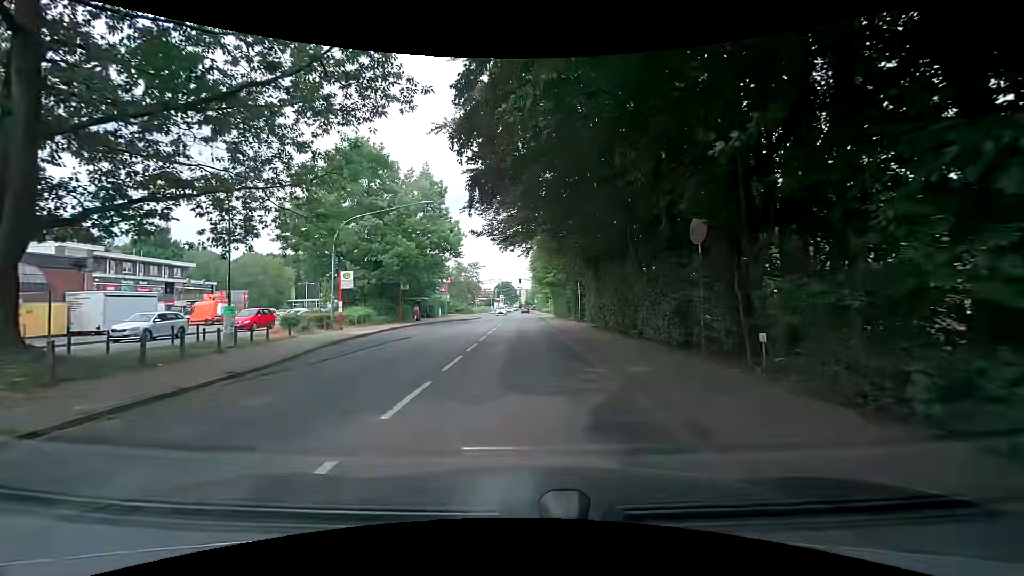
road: secondary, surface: asphalt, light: Day
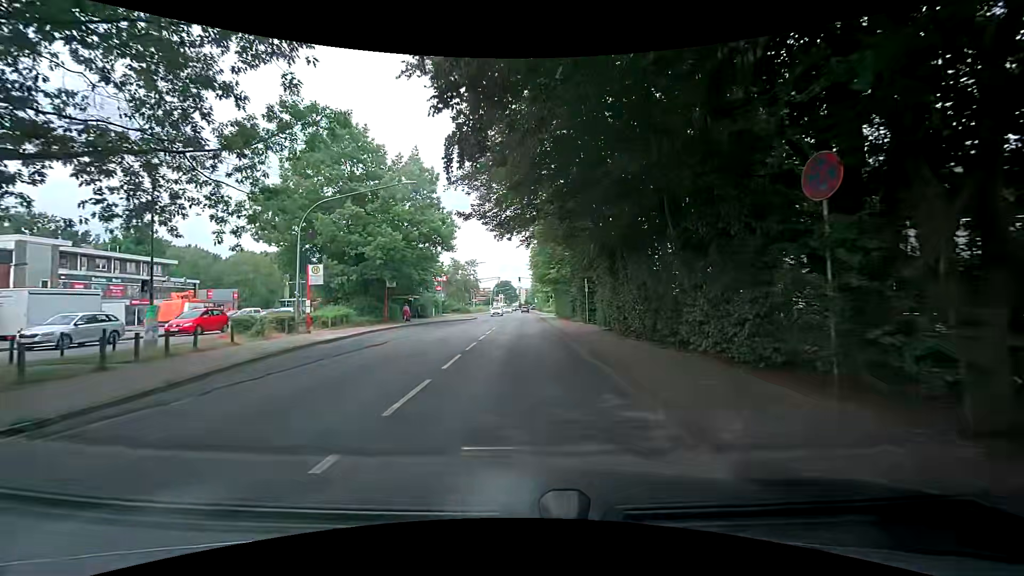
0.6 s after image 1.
(0.0, +4.4) m; 0°
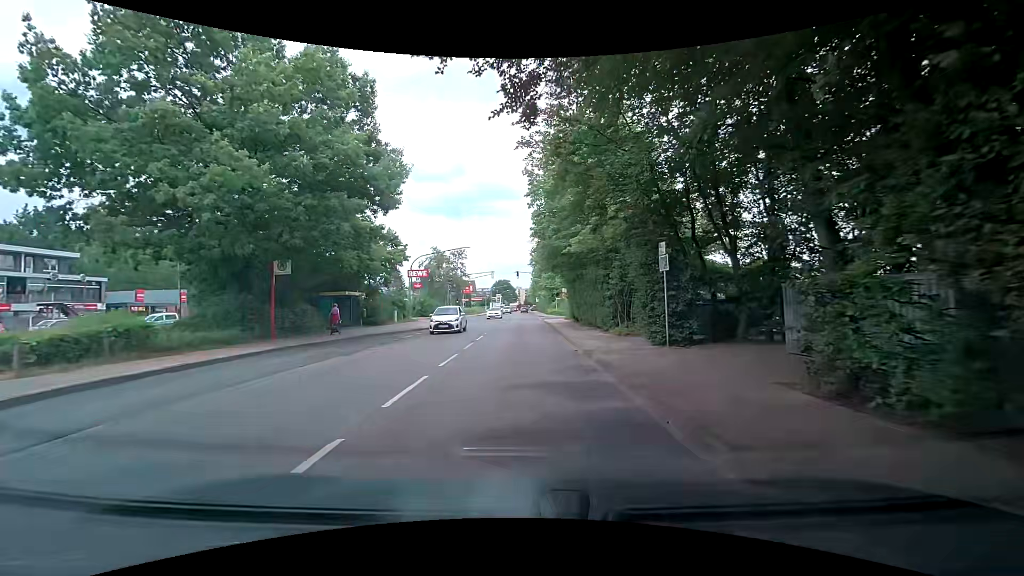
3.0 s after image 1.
(+0.2, +17.9) m; +2°
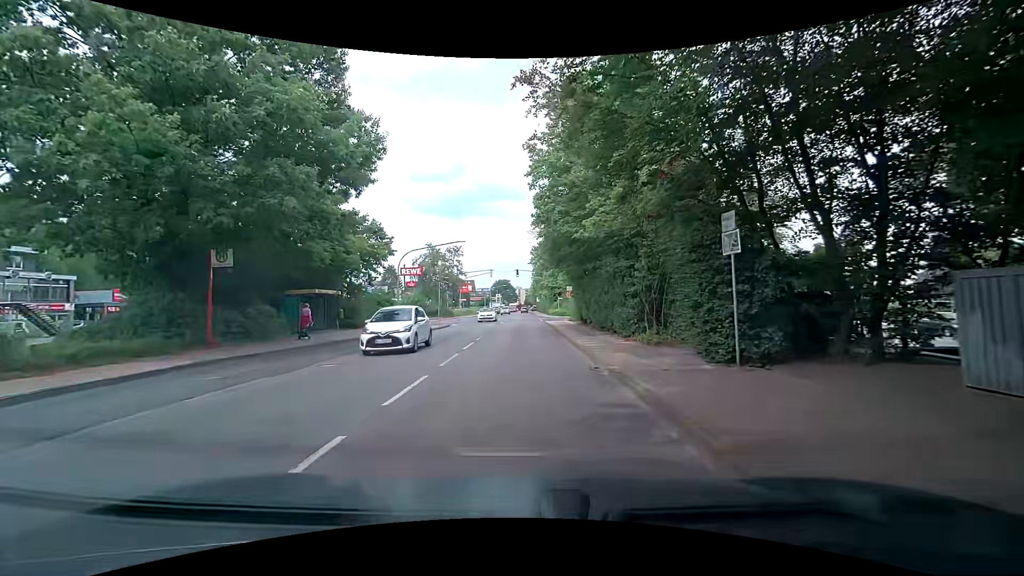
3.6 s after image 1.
(-0.1, +4.5) m; -2°
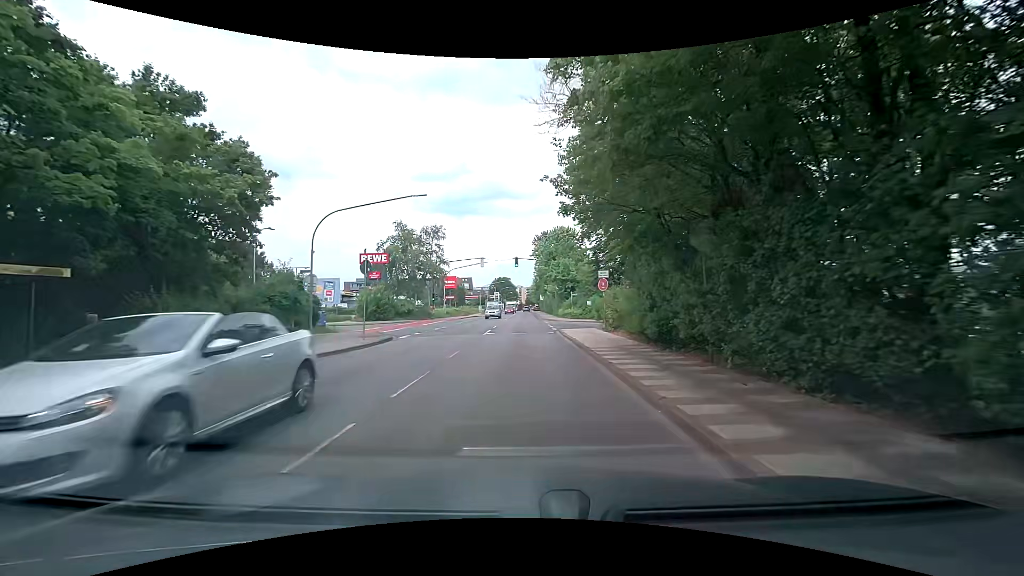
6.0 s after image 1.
(+0.2, +17.9) m; -1°
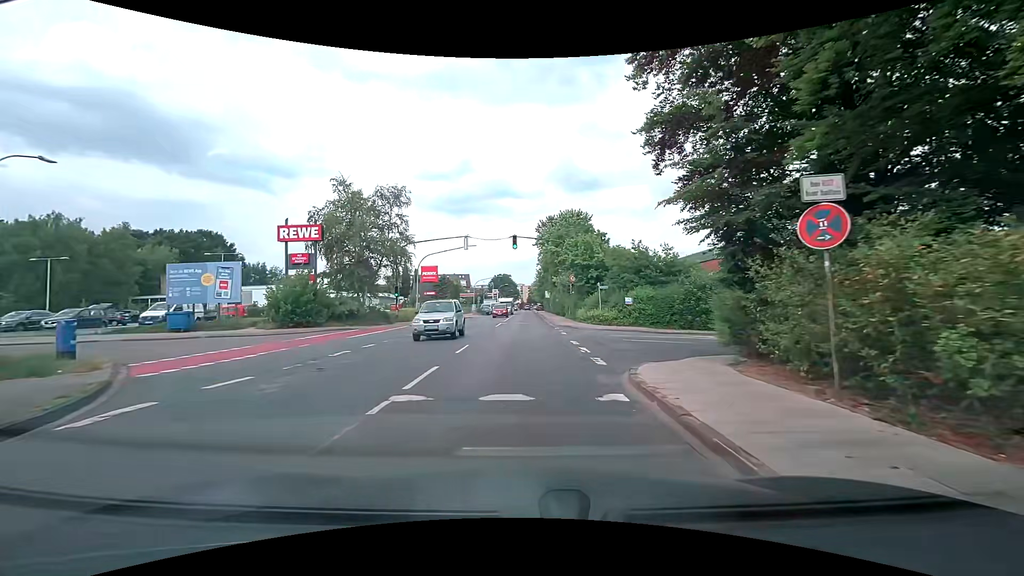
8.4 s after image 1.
(+0.2, +17.9) m; 0°
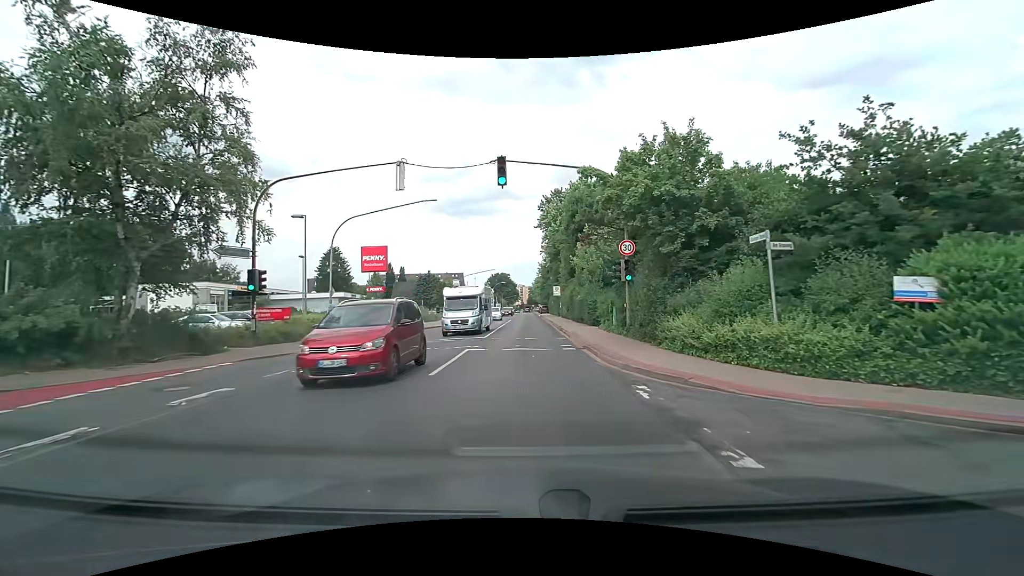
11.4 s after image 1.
(+0.2, +22.4) m; 0°
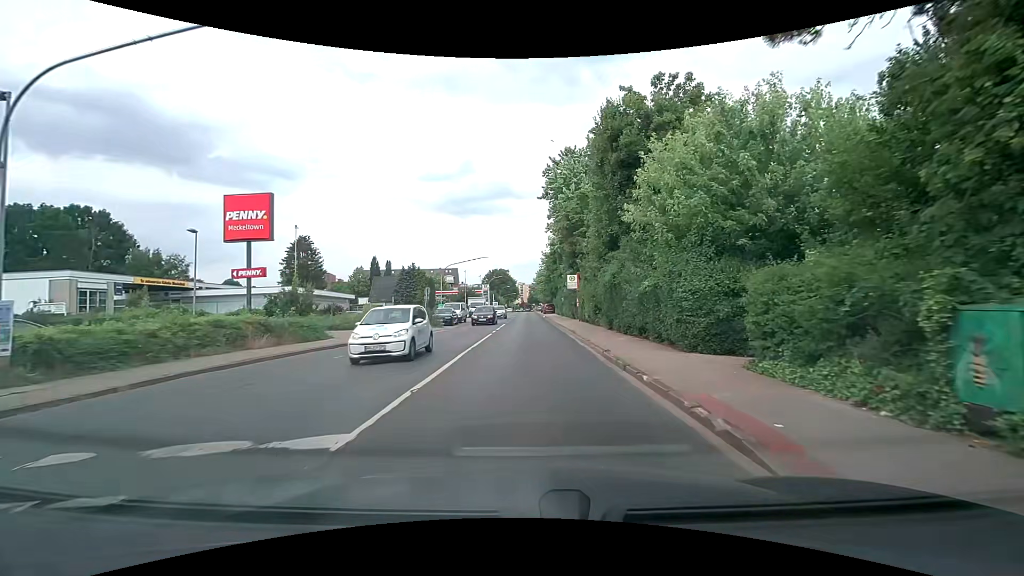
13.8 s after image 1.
(+0.2, +17.8) m; 0°
(0, +10) (0, +20) (0, +30) (+1, +40) (+1, +50) (+1, +60) (+1, +70) (+1, +80) (+1, +90) (+1, +100) m
